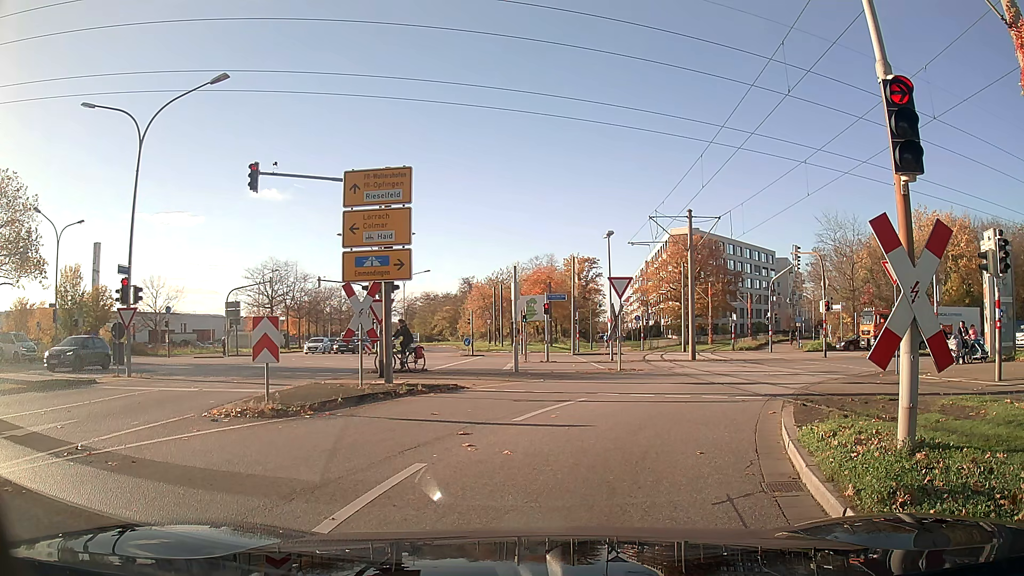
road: tertiary_link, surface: asphalt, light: Day
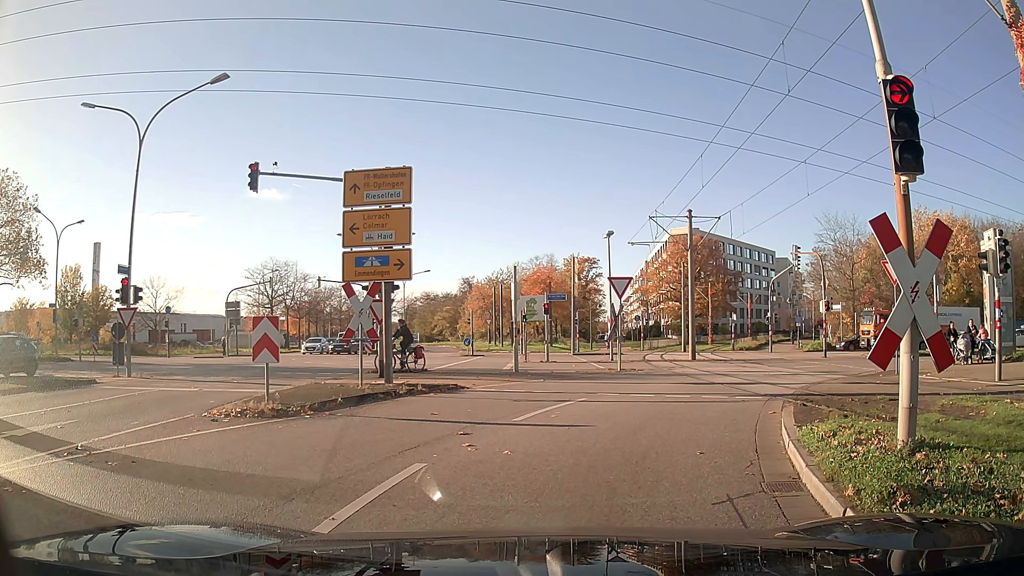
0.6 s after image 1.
(0.0, 0.0) m; 0°
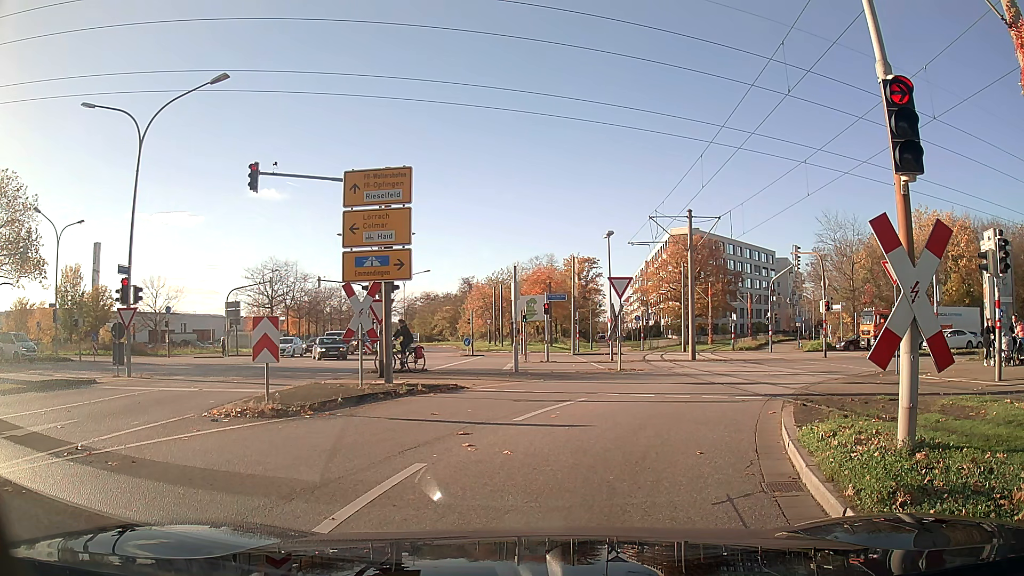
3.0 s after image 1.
(0.0, 0.0) m; 0°
